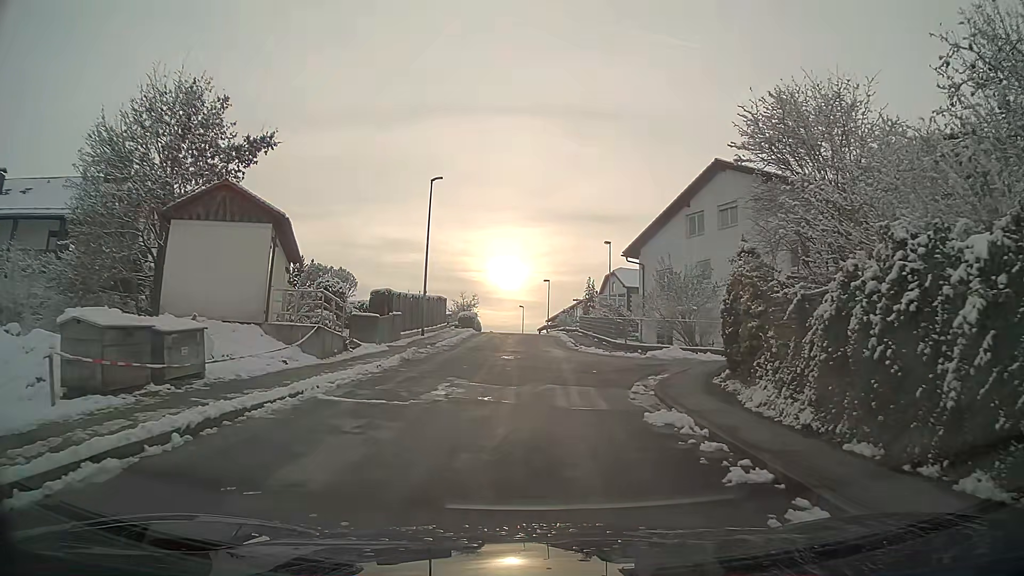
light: Day
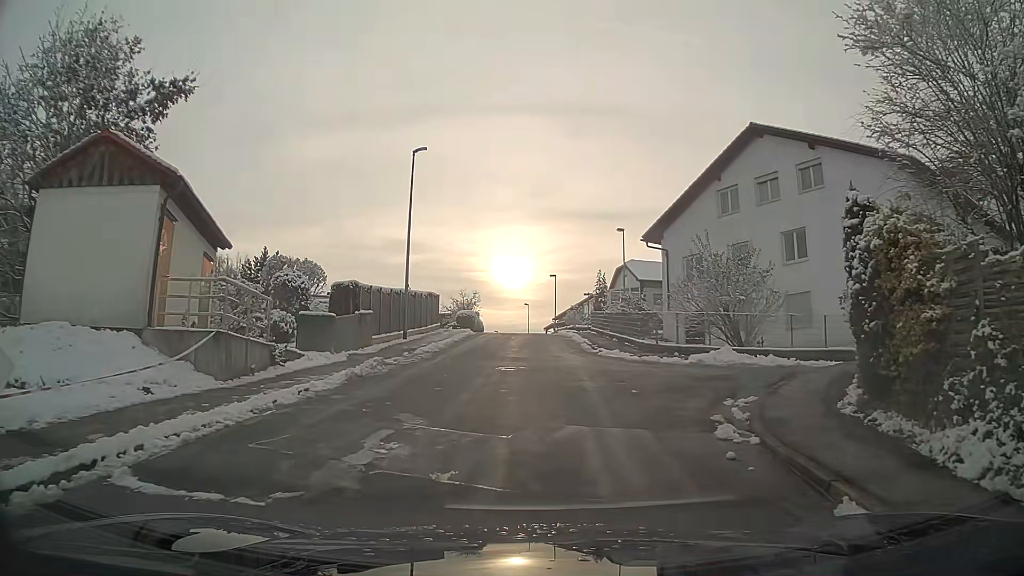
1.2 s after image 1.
(0.0, +6.0) m; 0°
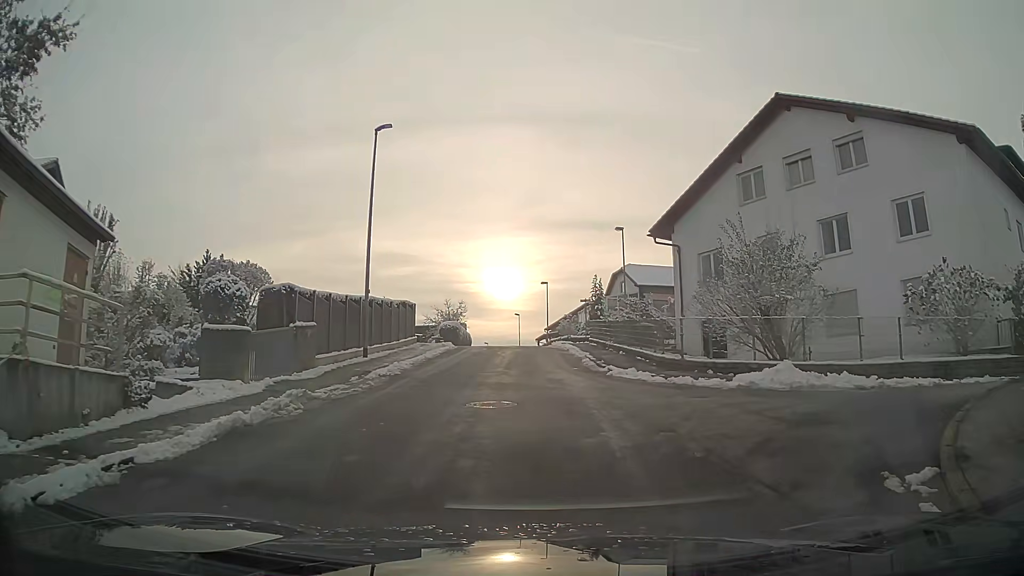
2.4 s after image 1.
(+0.1, +5.2) m; +3°
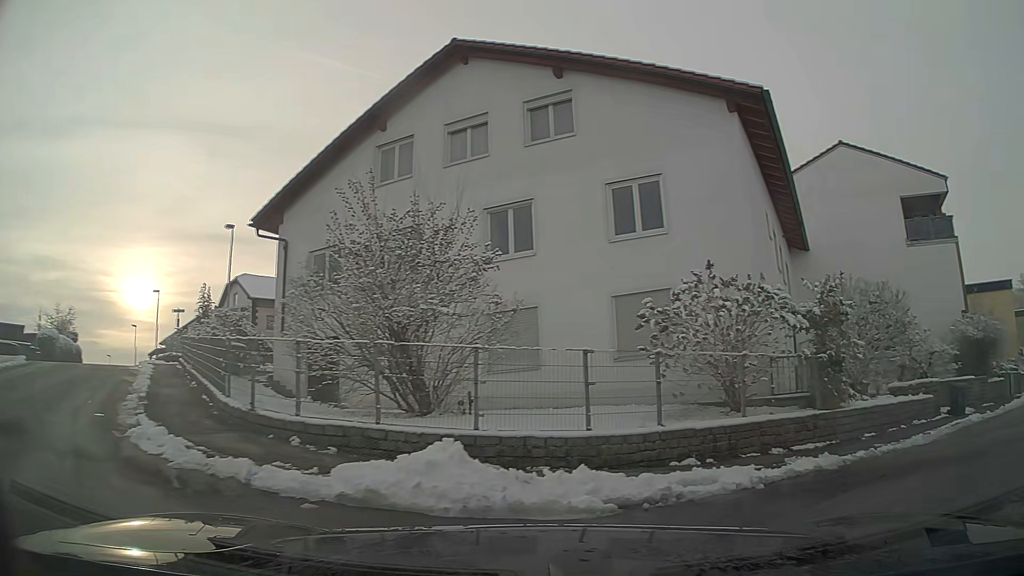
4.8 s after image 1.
(+1.6, +7.6) m; +33°
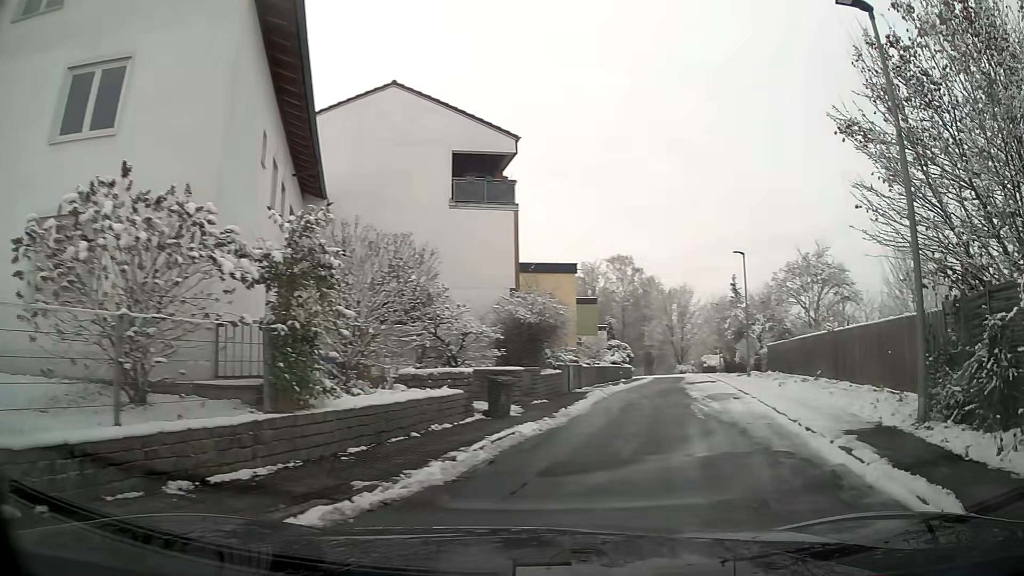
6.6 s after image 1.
(+1.8, +4.7) m; +40°
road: residential
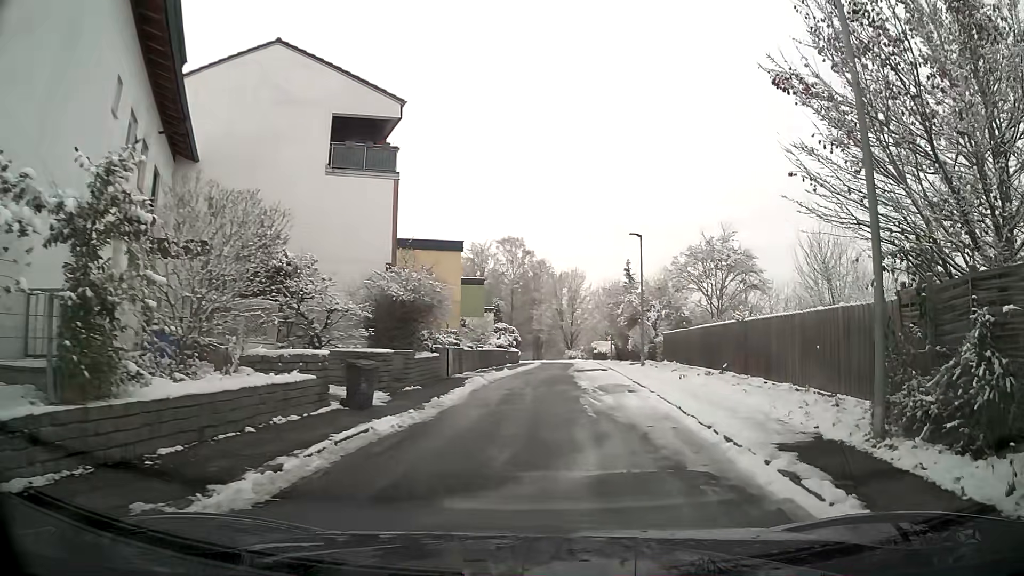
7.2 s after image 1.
(+0.2, +2.1) m; +7°
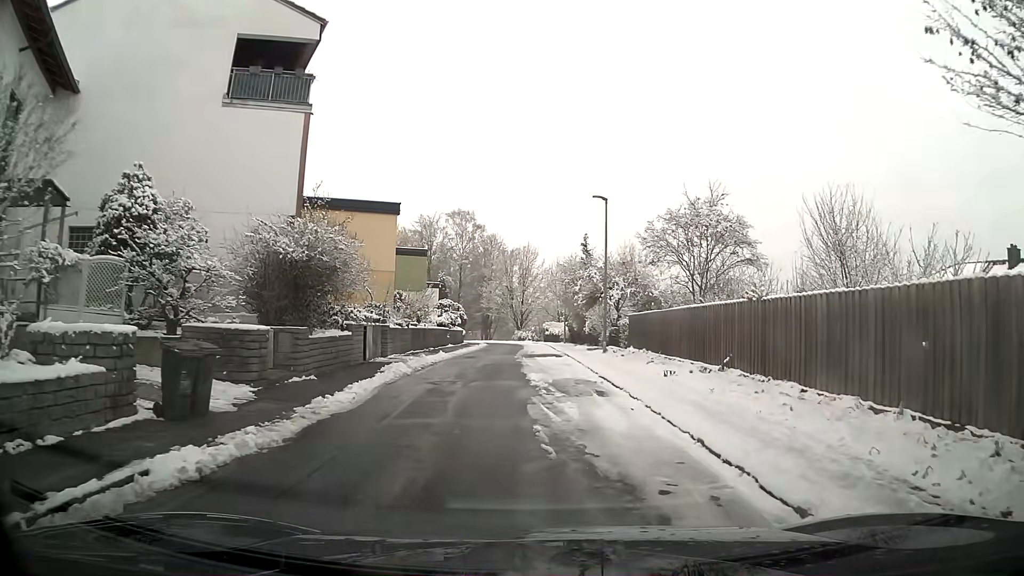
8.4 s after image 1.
(+0.3, +5.3) m; +4°
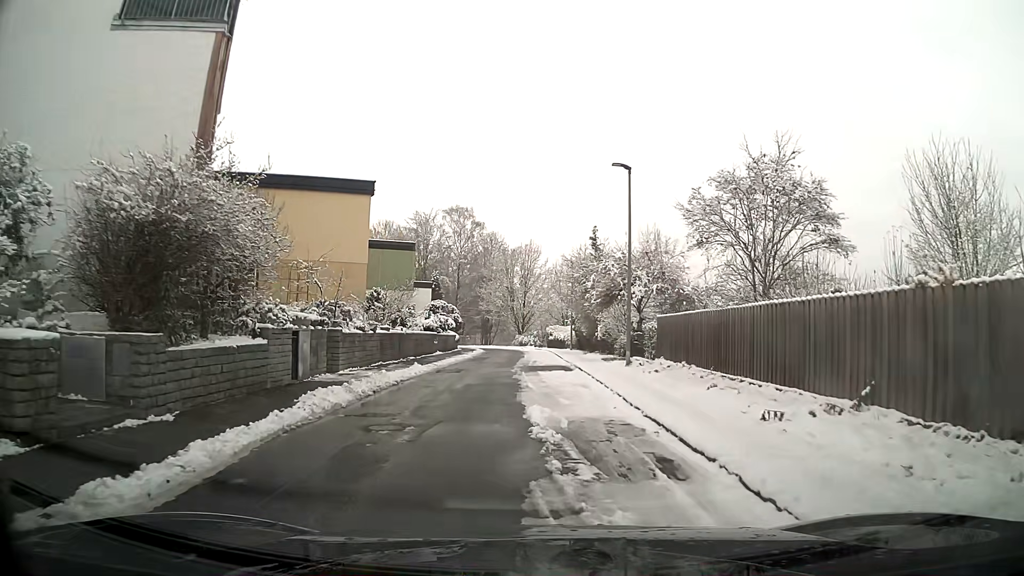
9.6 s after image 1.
(0.0, +6.4) m; 0°
(0, +10) (0, +20) (0, +30) (0, +40) (-1, +50) (-2, +60) (-5, +69) (-9, +79) (-14, +87) (-20, +95) m
